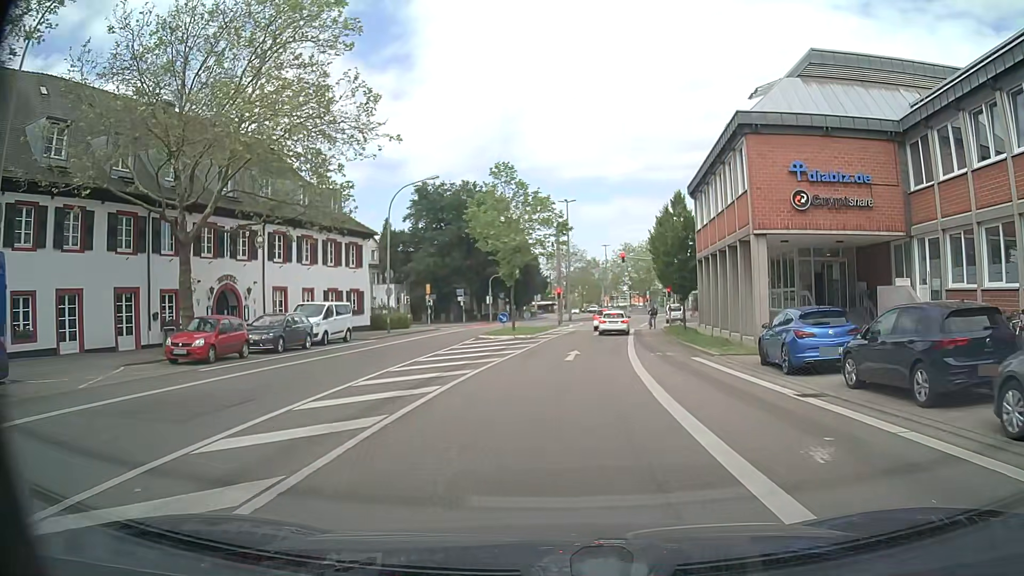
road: secondary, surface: asphalt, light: Day
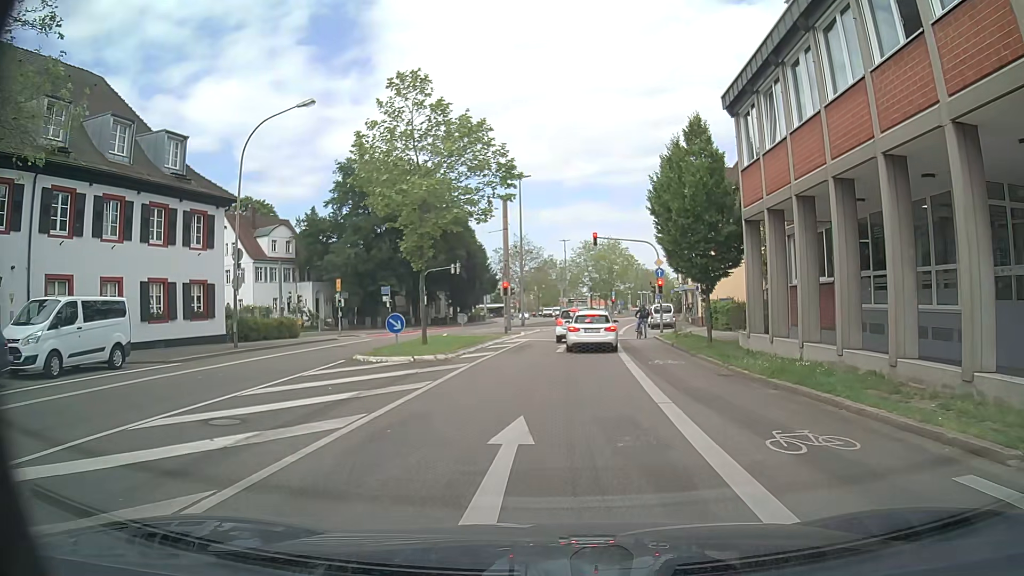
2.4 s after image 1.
(+0.7, +16.1) m; +5°
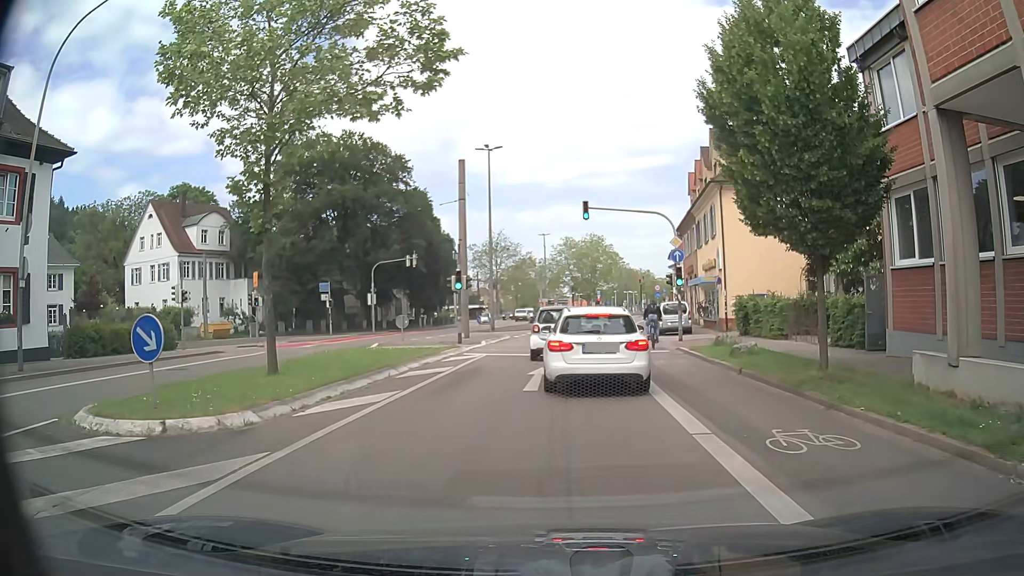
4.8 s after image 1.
(+0.1, +11.8) m; +1°
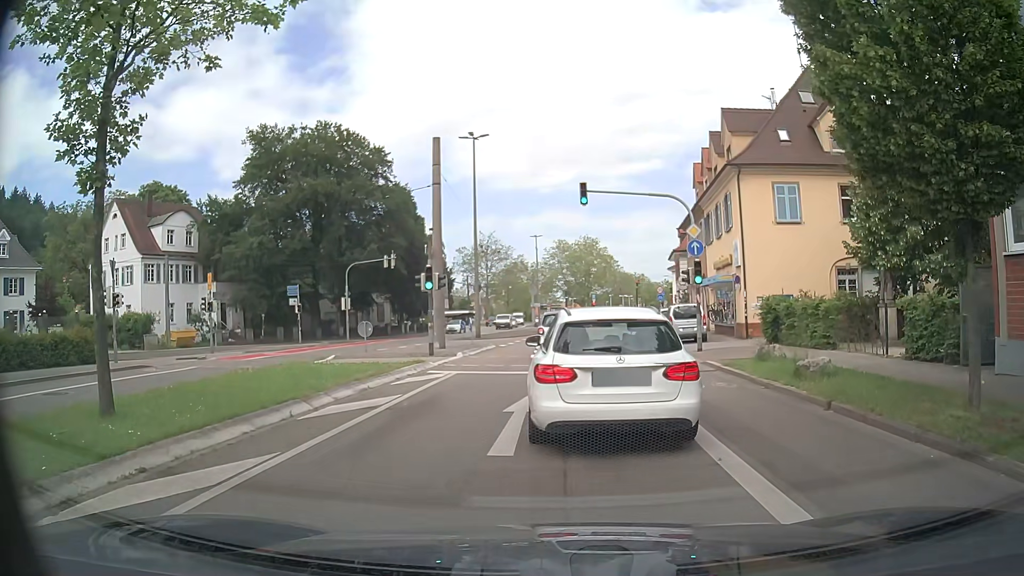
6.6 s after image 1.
(0.0, +5.1) m; +2°
